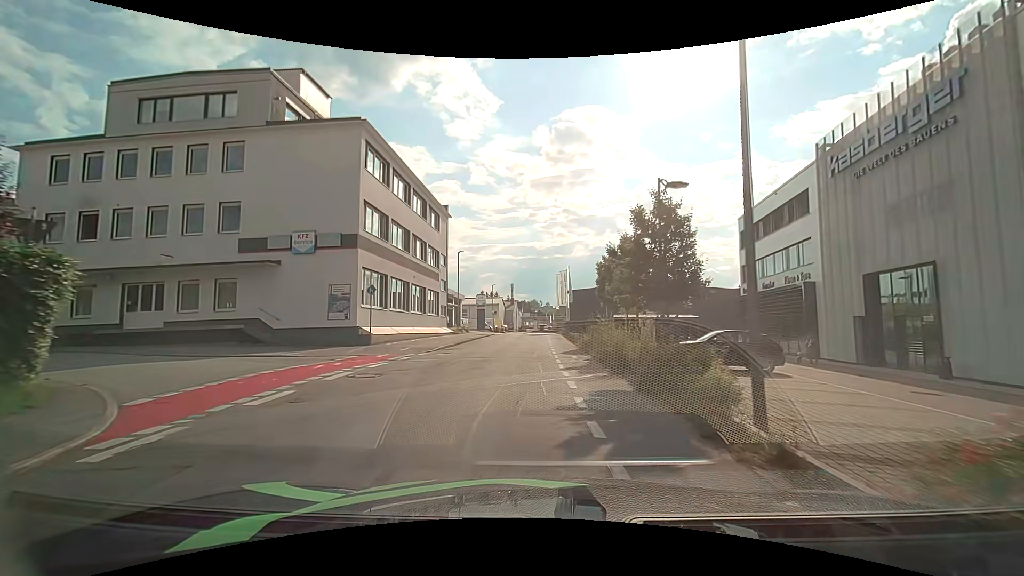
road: residential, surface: asphalt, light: Day
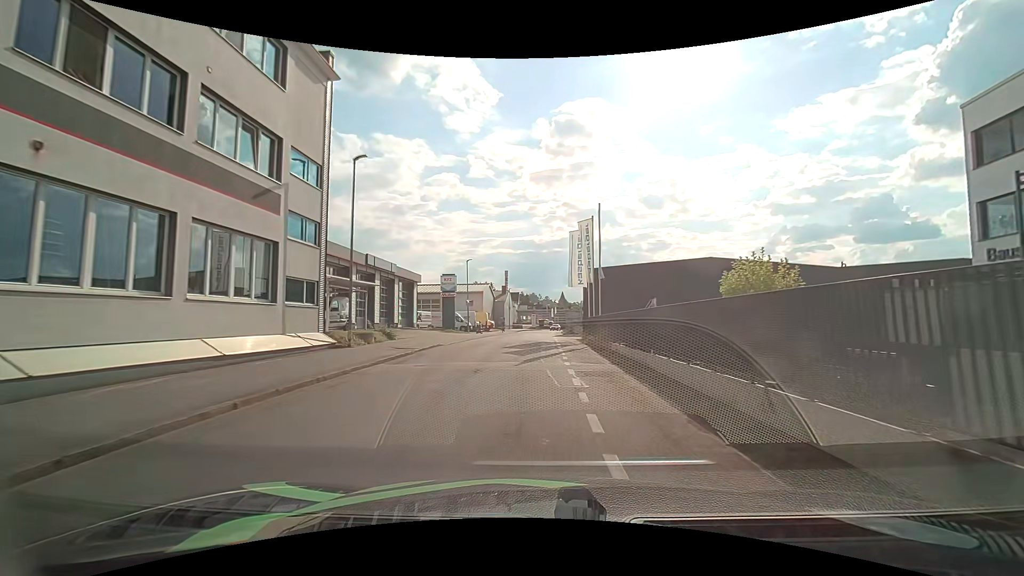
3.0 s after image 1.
(+0.2, +28.1) m; +1°
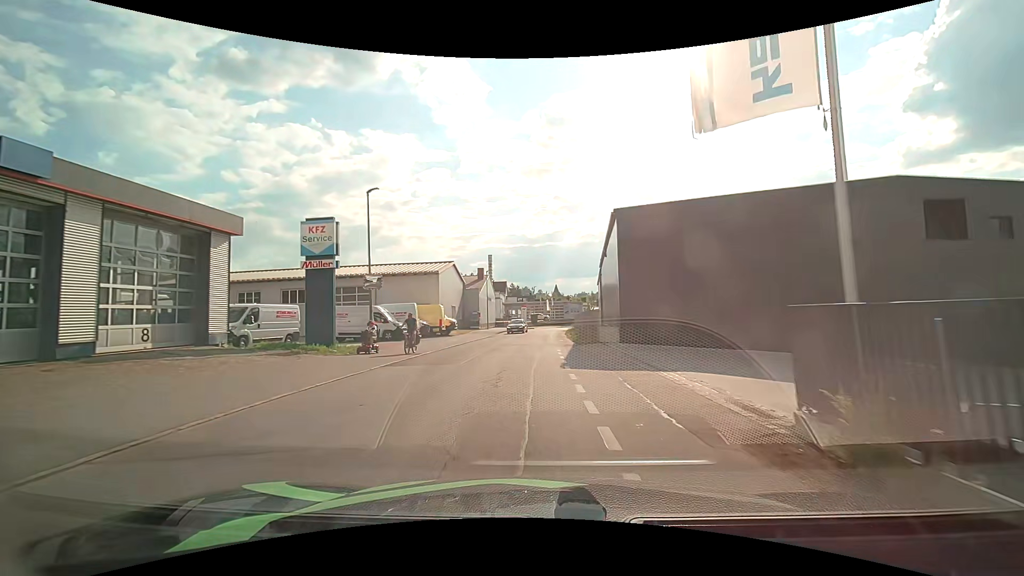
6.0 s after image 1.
(0.0, +28.8) m; +1°
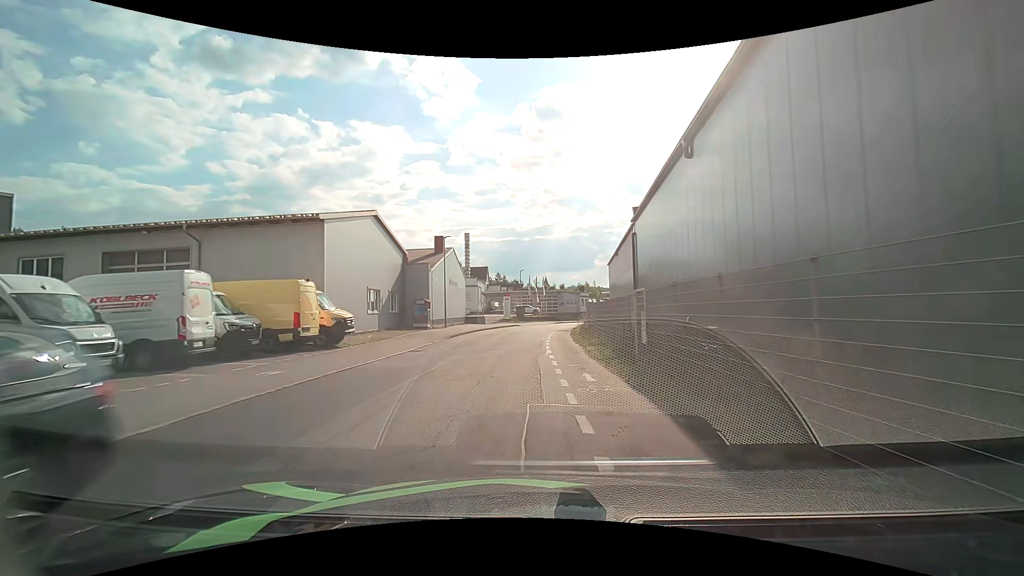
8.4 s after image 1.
(0.0, +23.8) m; +1°
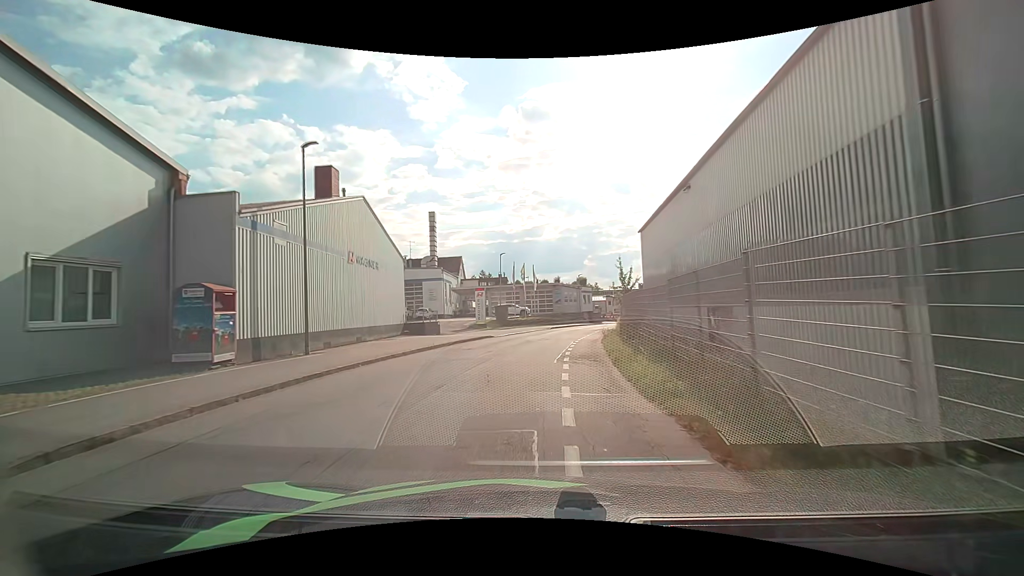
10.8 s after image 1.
(+0.6, +24.0) m; +3°
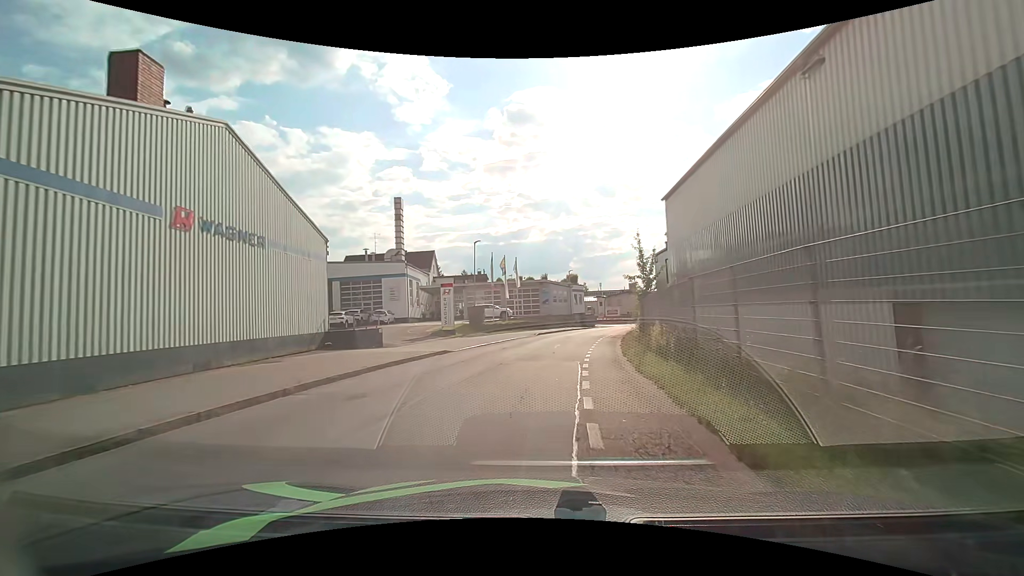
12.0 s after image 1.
(-0.2, +11.0) m; -1°
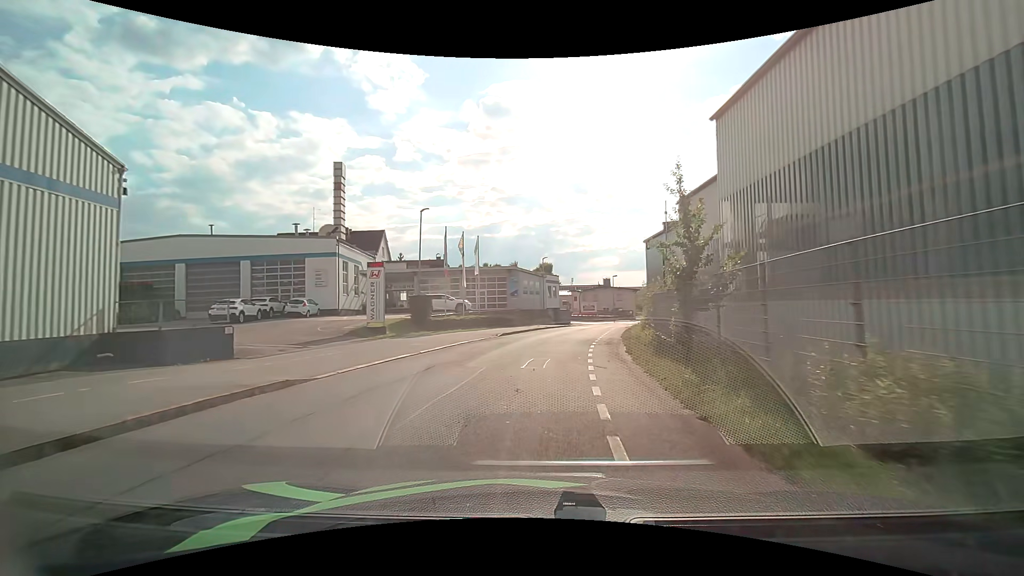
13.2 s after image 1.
(+0.3, +10.8) m; +3°
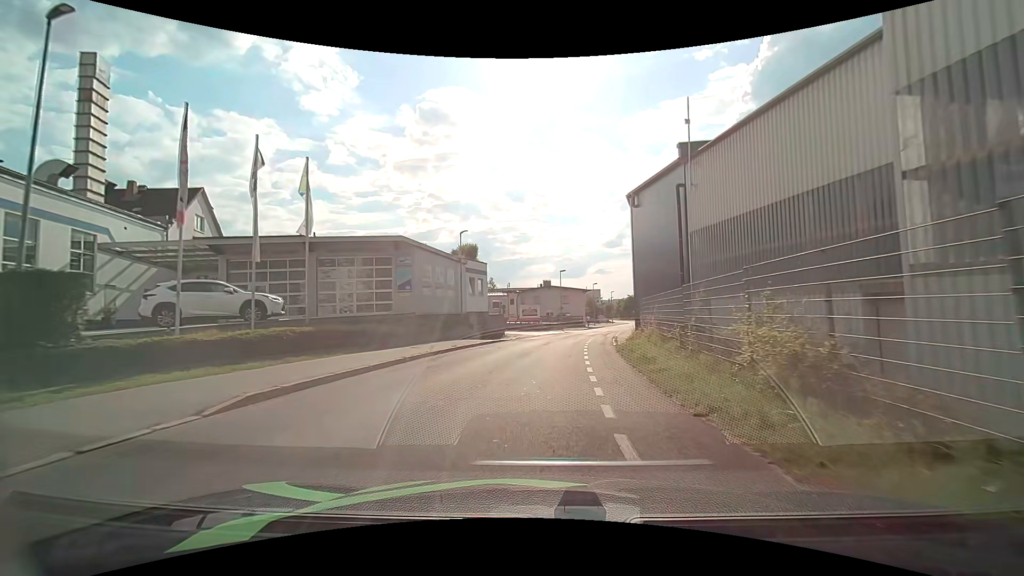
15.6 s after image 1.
(+1.5, +22.0) m; +7°
(0, +10) (+1, +20) (+2, +30) (+4, +40) (+7, +49) (+9, +59) (+12, +69) (+15, +78) (+18, +88) (+21, +97) m
